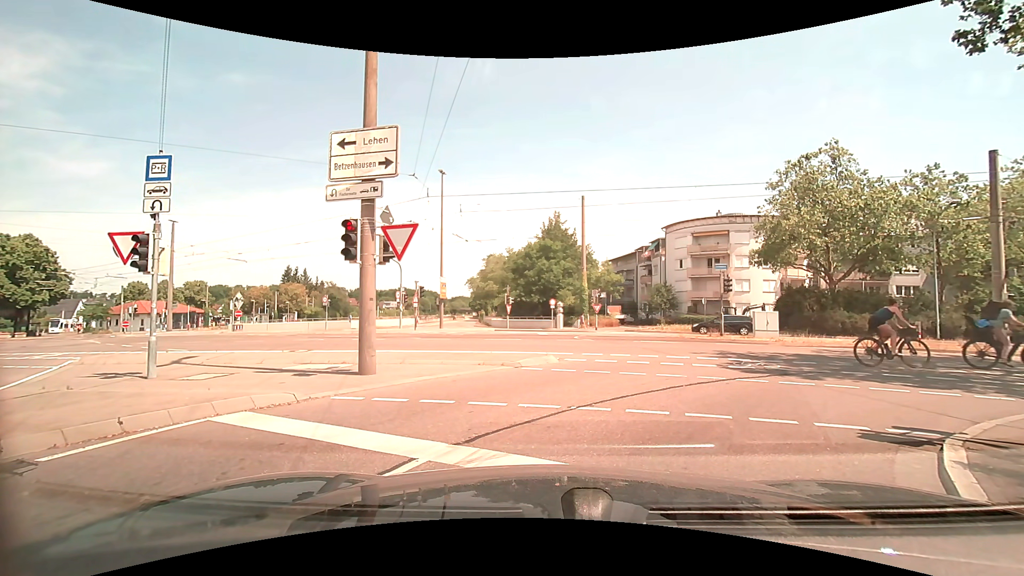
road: tertiary_link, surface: asphalt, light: Day
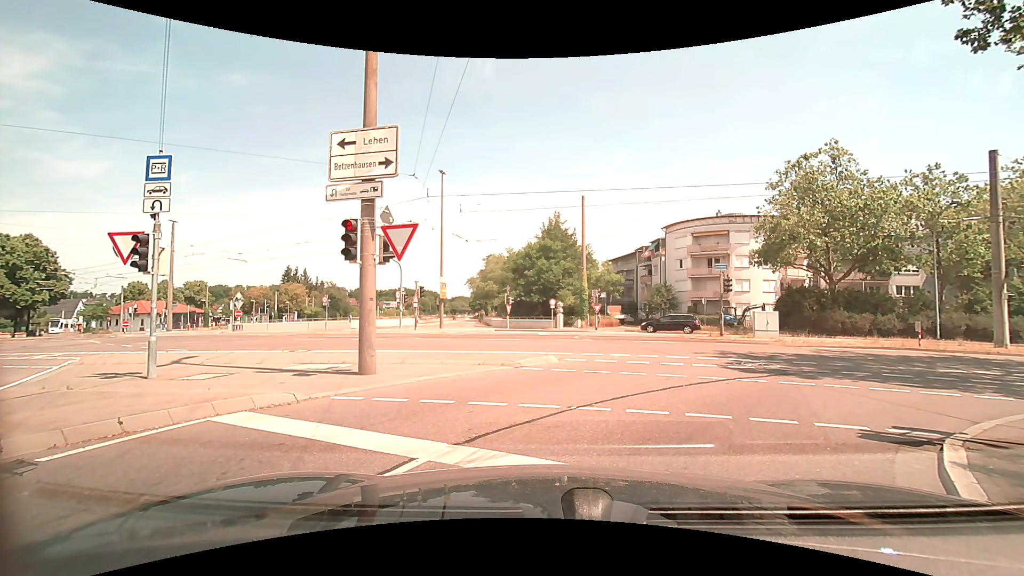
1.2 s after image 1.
(0.0, 0.0) m; 0°
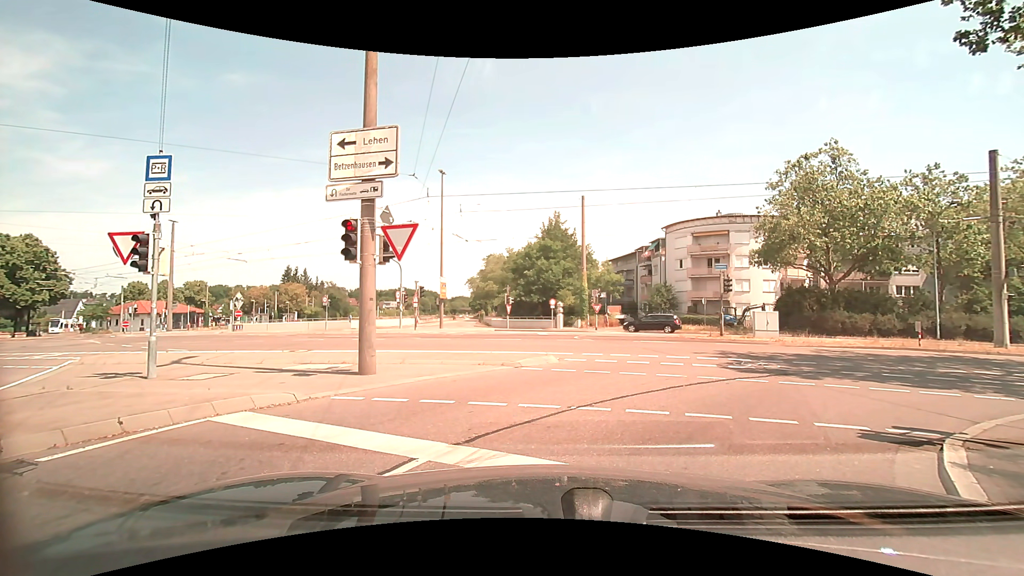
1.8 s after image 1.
(0.0, 0.0) m; 0°
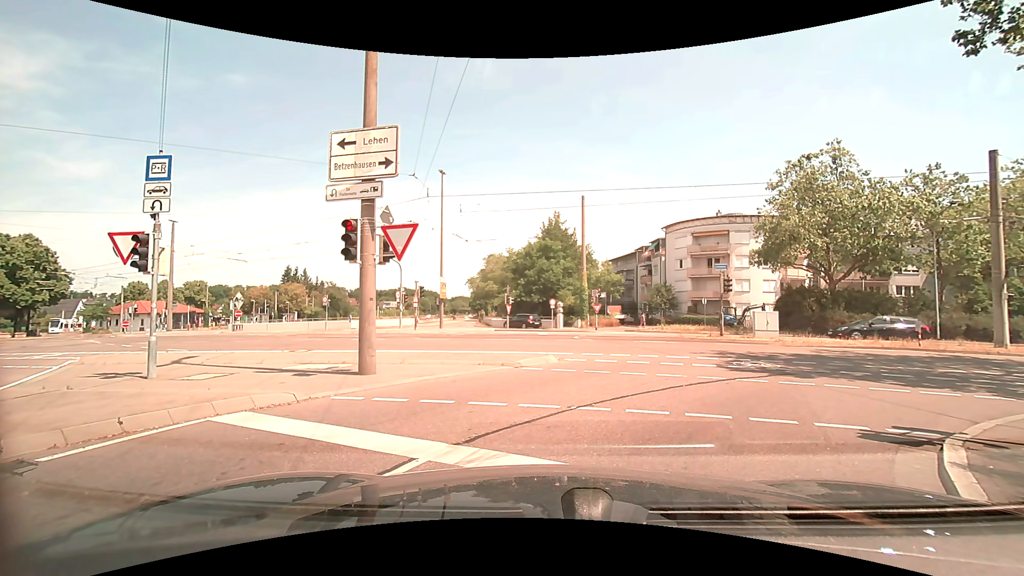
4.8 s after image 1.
(0.0, 0.0) m; 0°
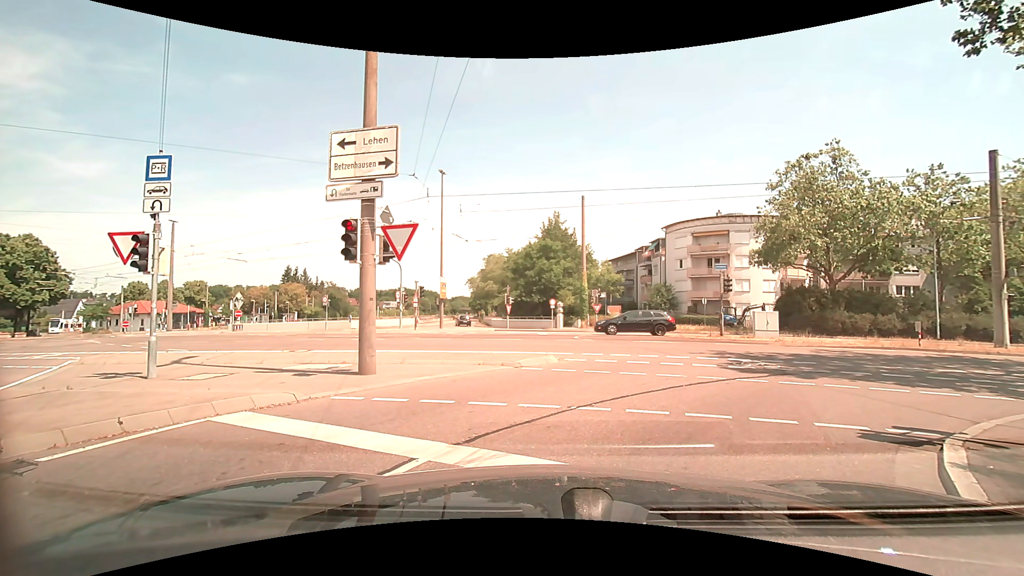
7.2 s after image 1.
(0.0, 0.0) m; 0°
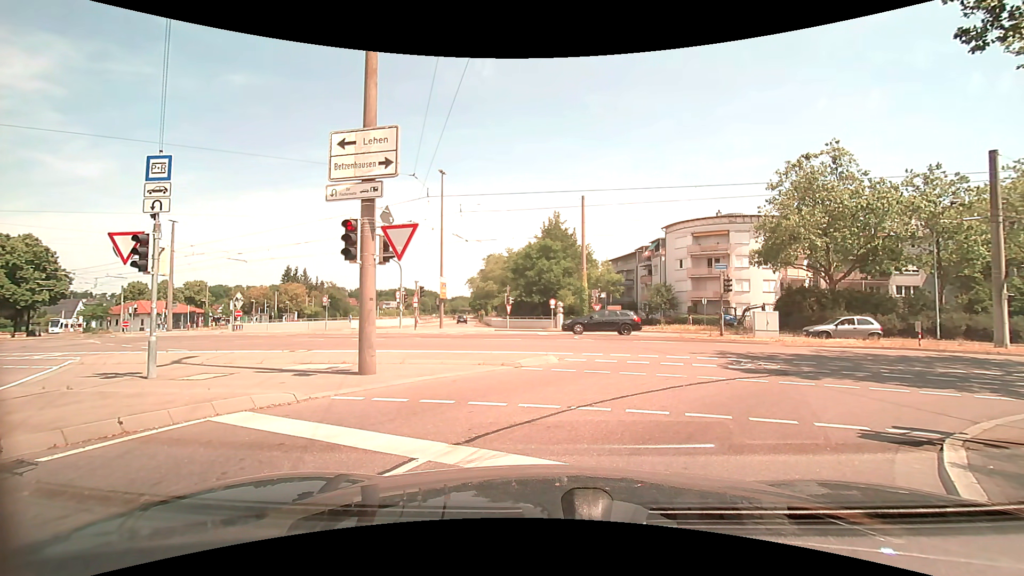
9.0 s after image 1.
(0.0, 0.0) m; 0°
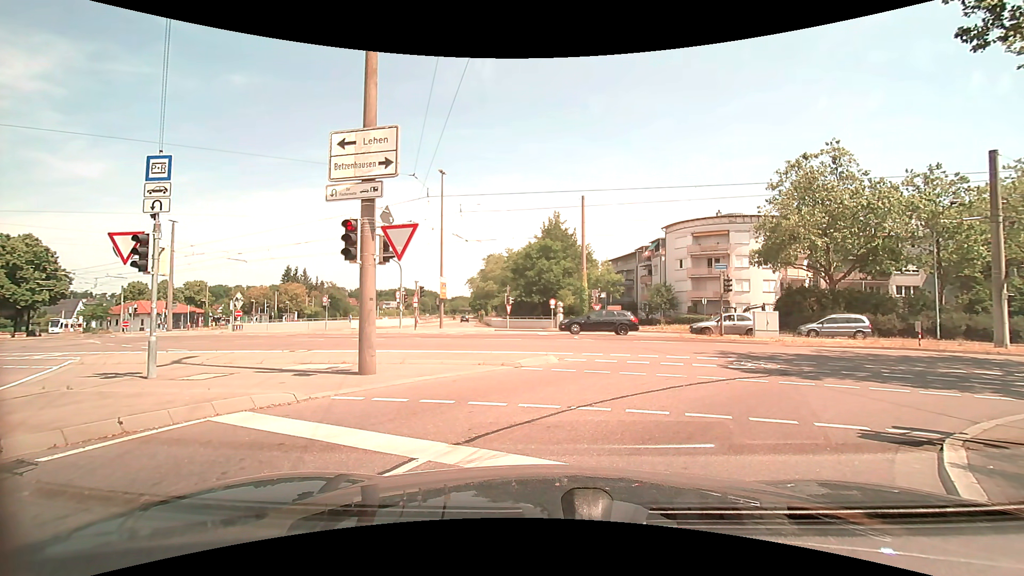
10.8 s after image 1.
(0.0, 0.0) m; 0°
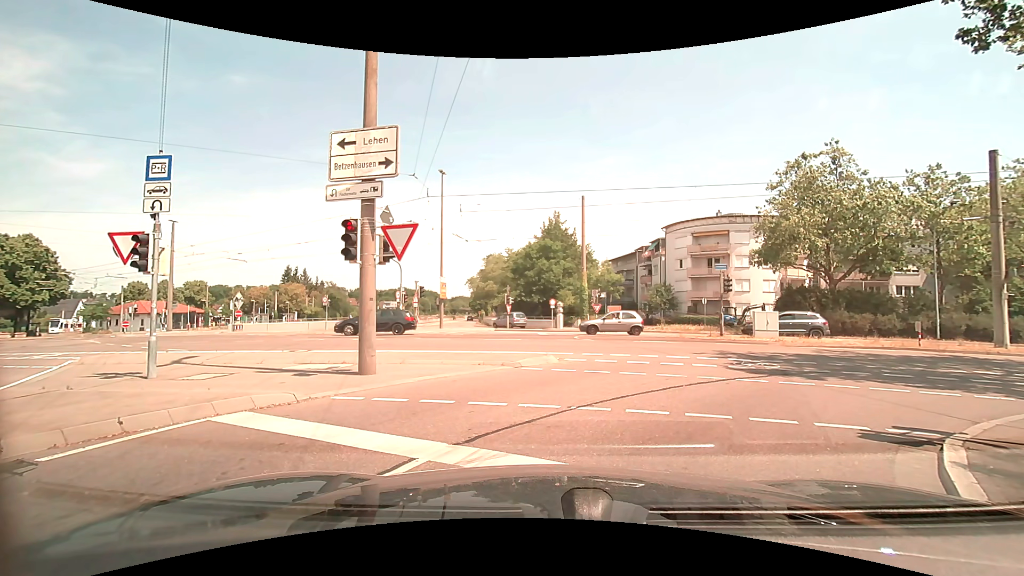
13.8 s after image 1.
(0.0, 0.0) m; 0°
(+2, +10) (+10, +16) (+20, +16) (+30, +14) (+39, +12) (+49, +10) (+59, +9) (+69, +7) (+79, +5) (+89, +3) m
